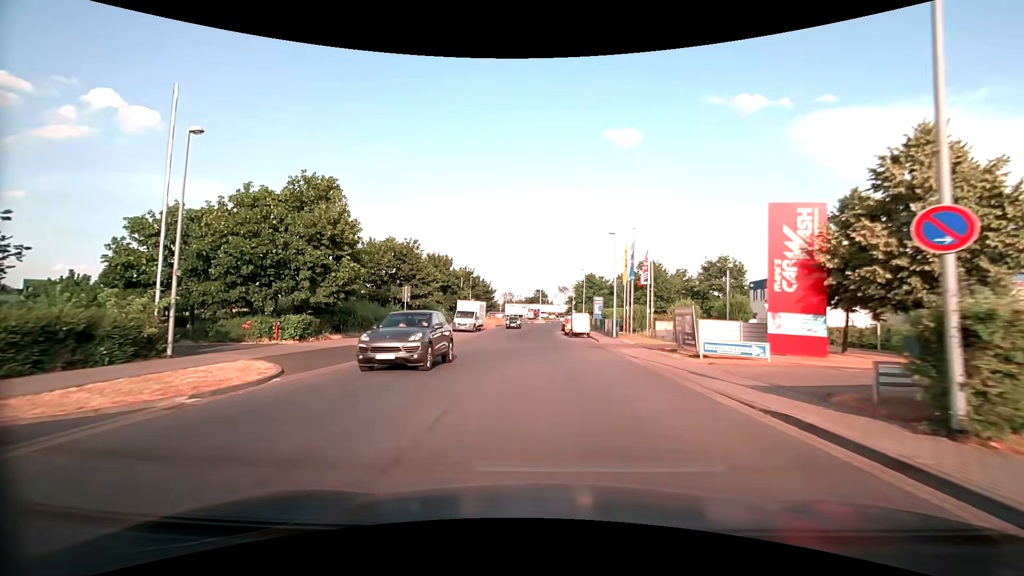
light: Day
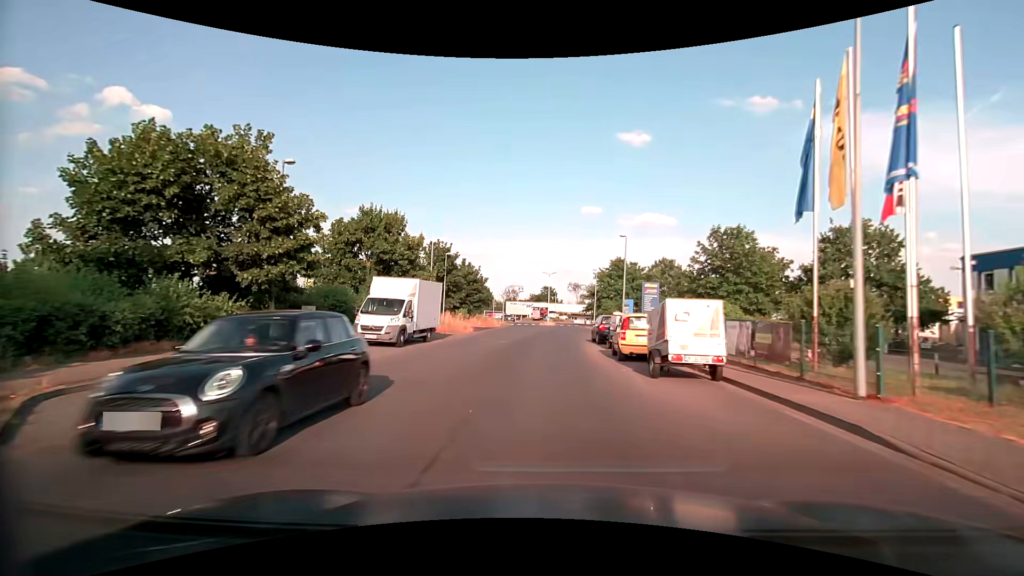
(-0.3, +26.4) m; -1°
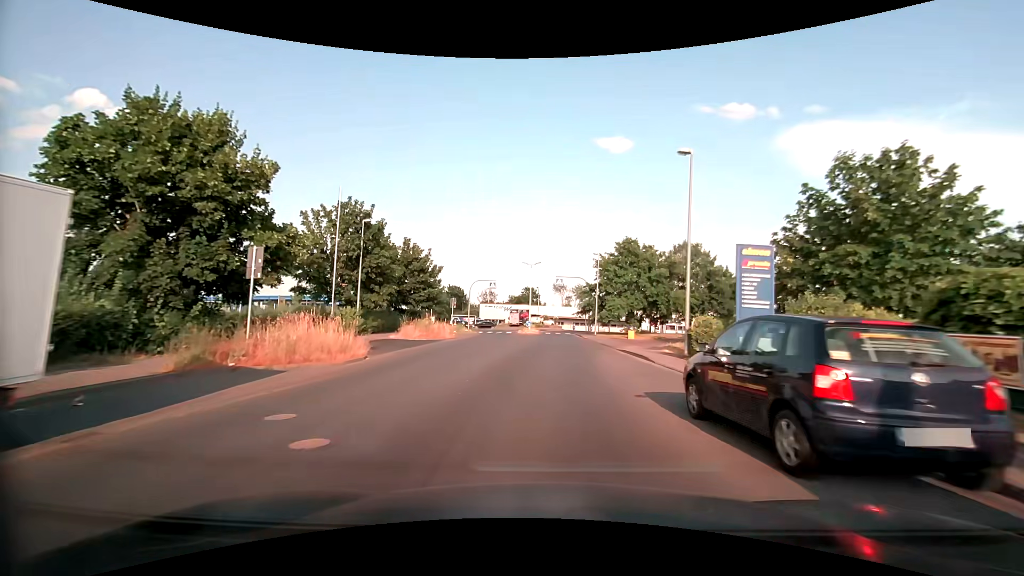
(+0.2, +20.2) m; +2°
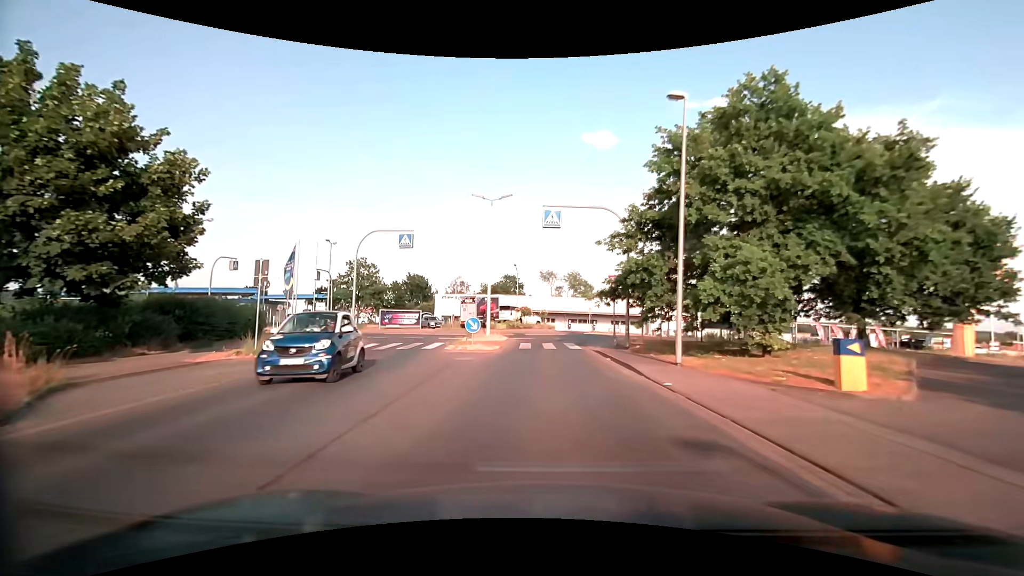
(+0.8, +31.6) m; +1°
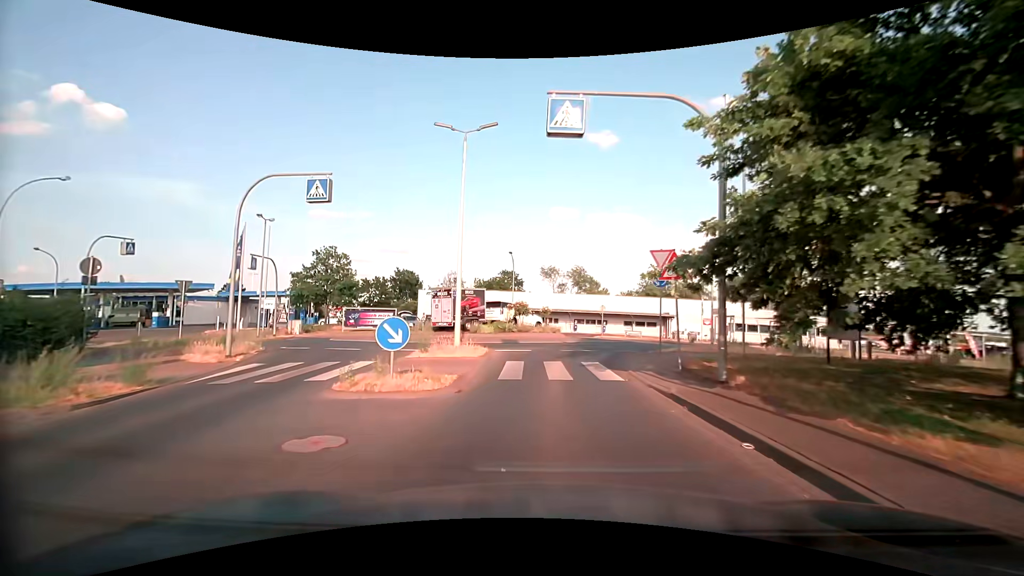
(0.0, +10.5) m; 0°
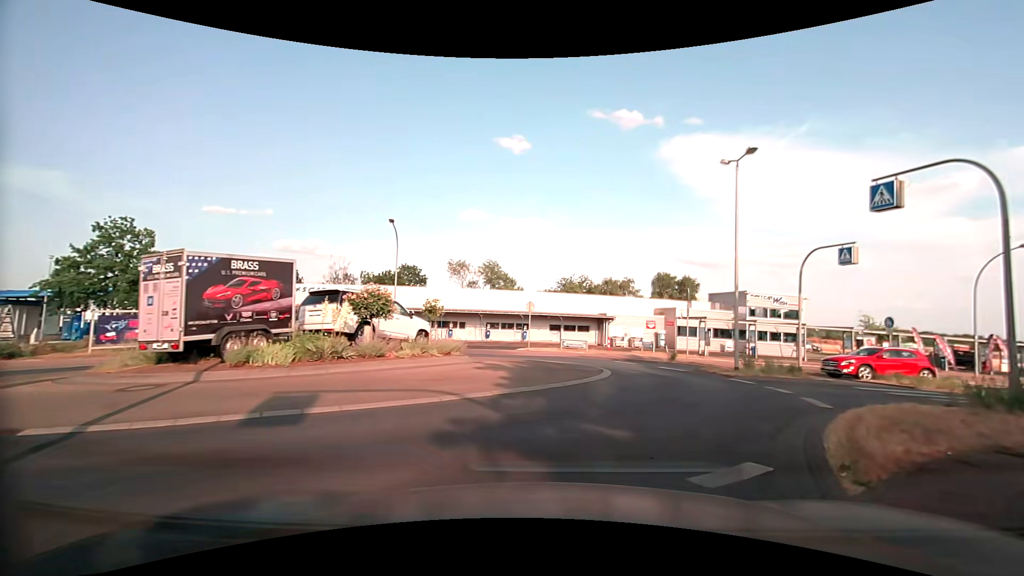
(+0.5, +15.8) m; +10°
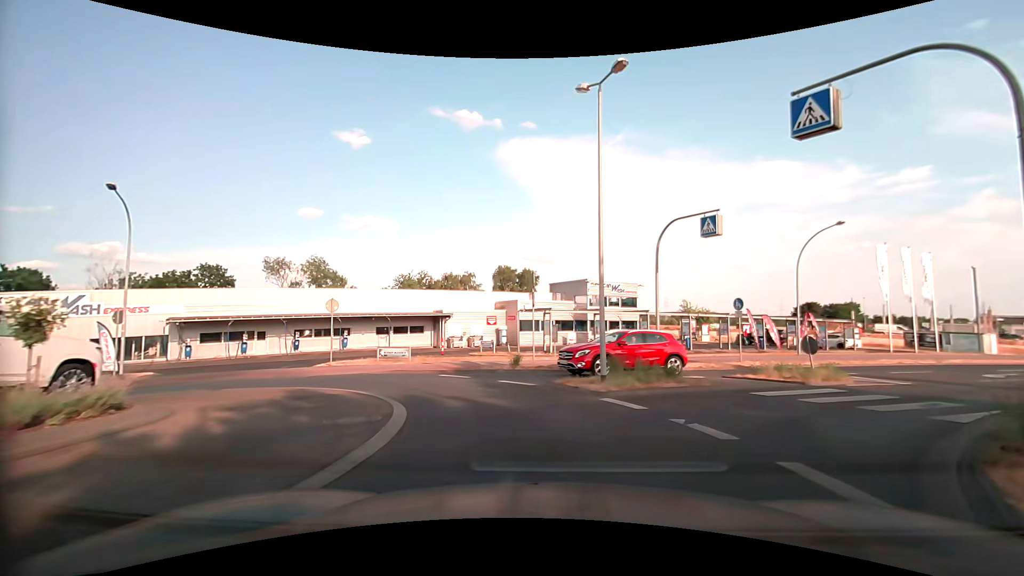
(+1.1, +6.8) m; +19°
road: tertiary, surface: asphalt
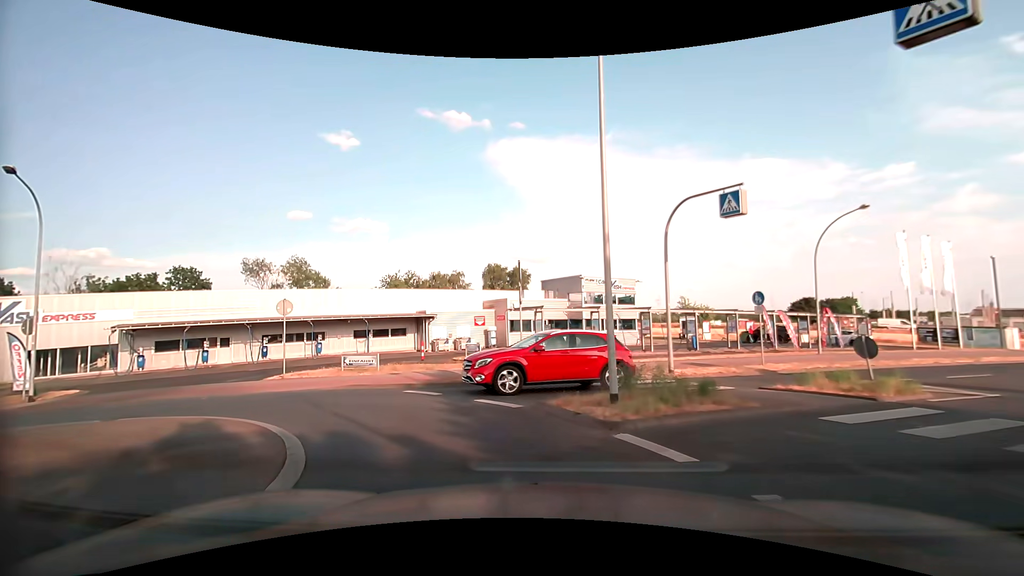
(0.0, +3.2) m; 0°
(-2, +10) (-11, +14) (-19, +10) (-24, +2) (-32, -5) (-40, -10) (-49, -16) (-57, -21) (-66, -26) (-74, -32) m
